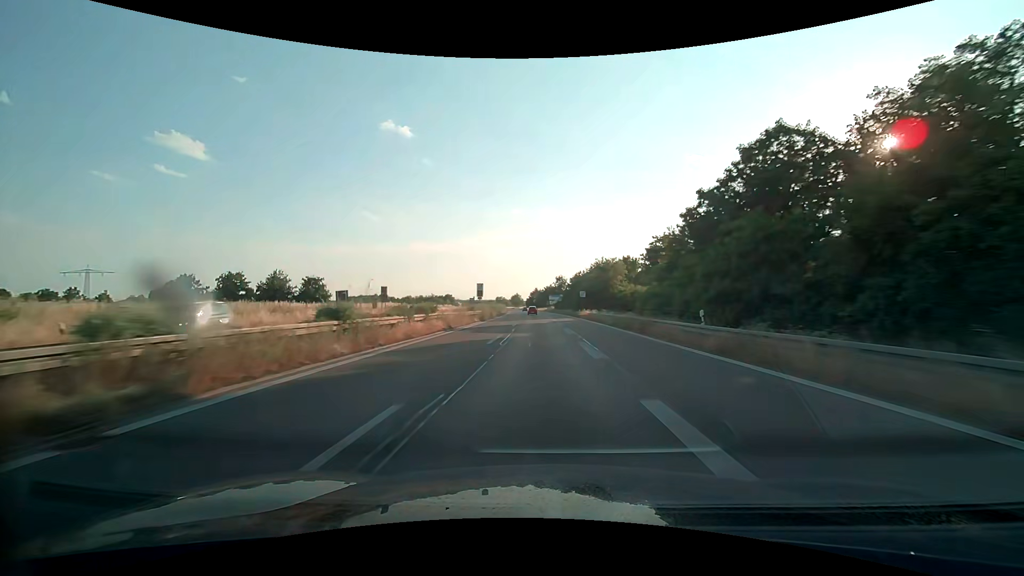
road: trunk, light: Day
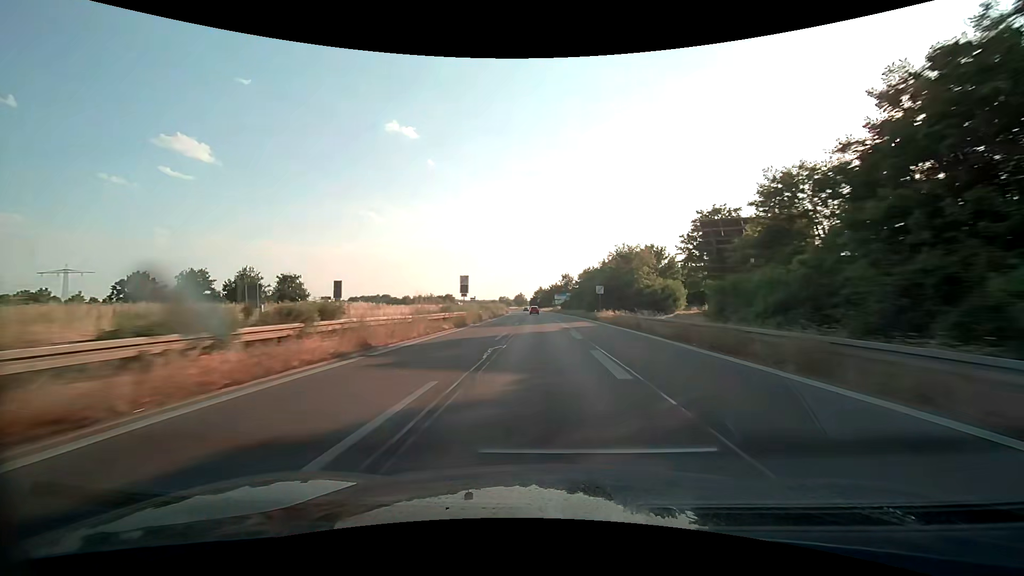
(-0.1, +15.8) m; -1°
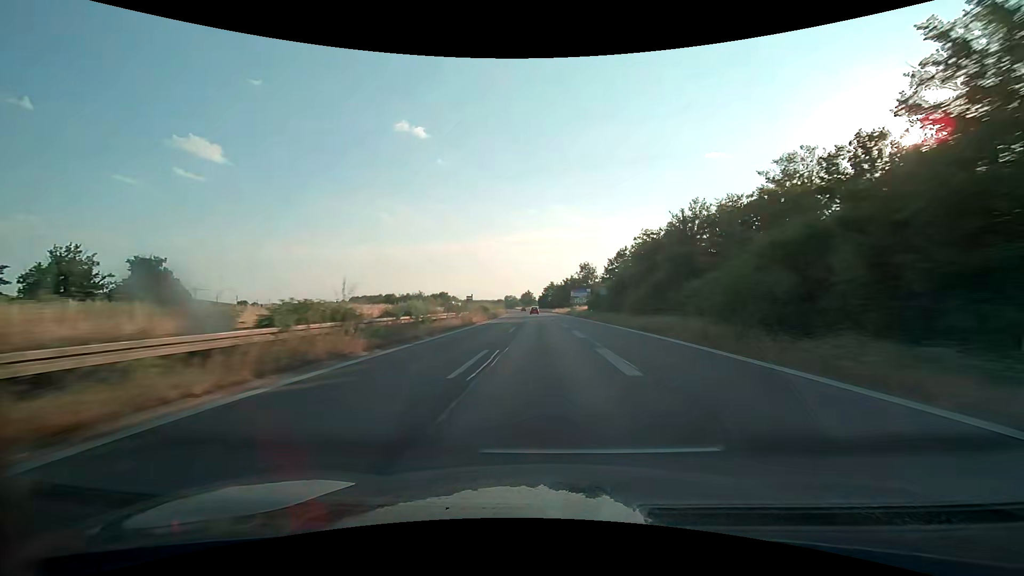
(-0.4, +47.5) m; -1°
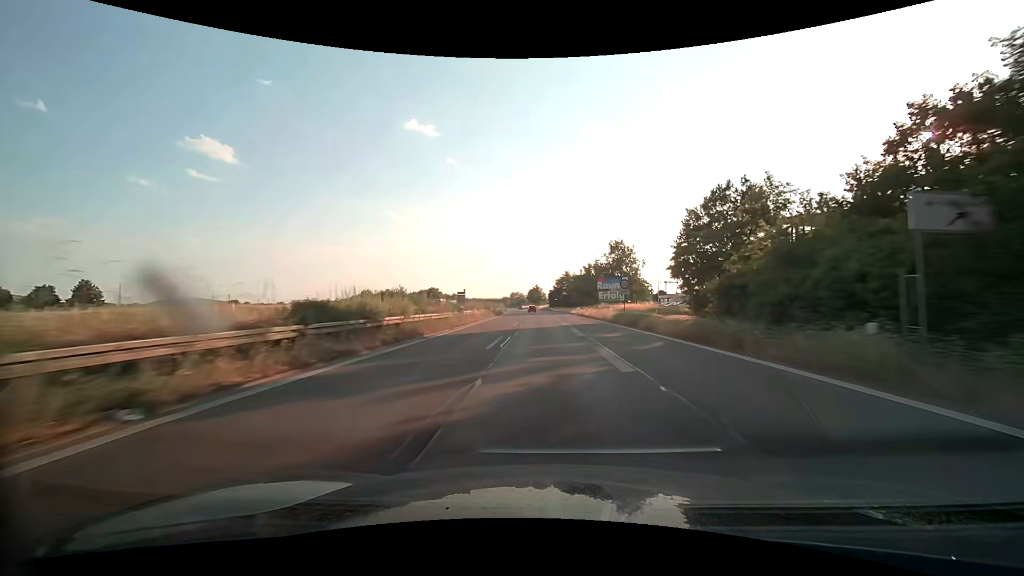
(-0.5, +47.5) m; -1°
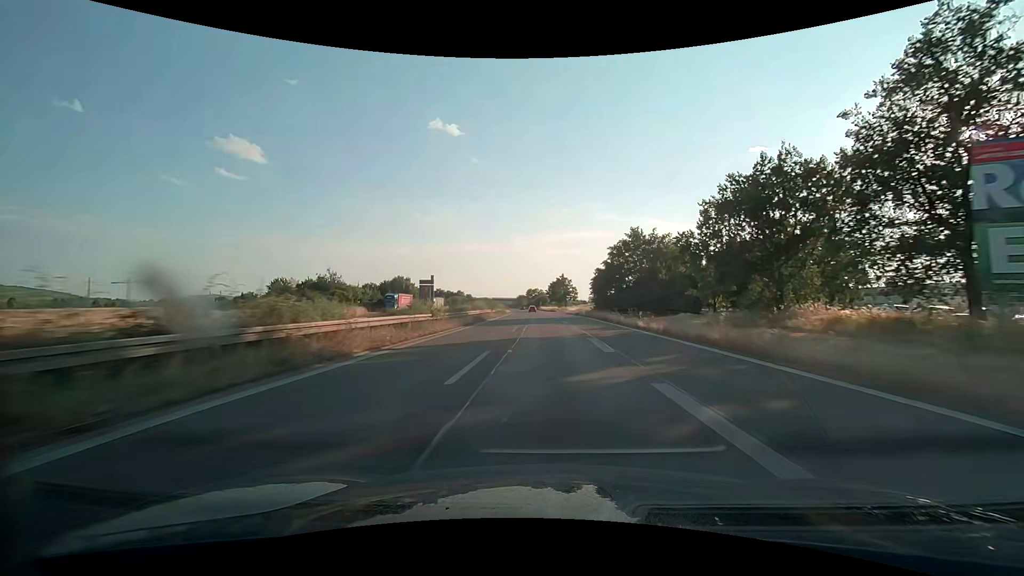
(-1.6, +79.1) m; -3°
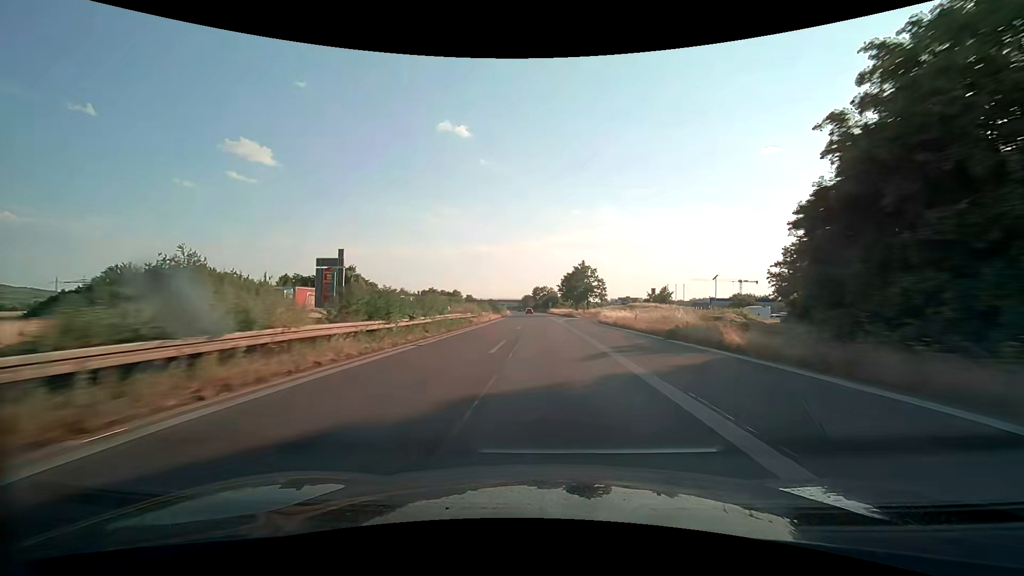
(-0.4, +47.5) m; -1°
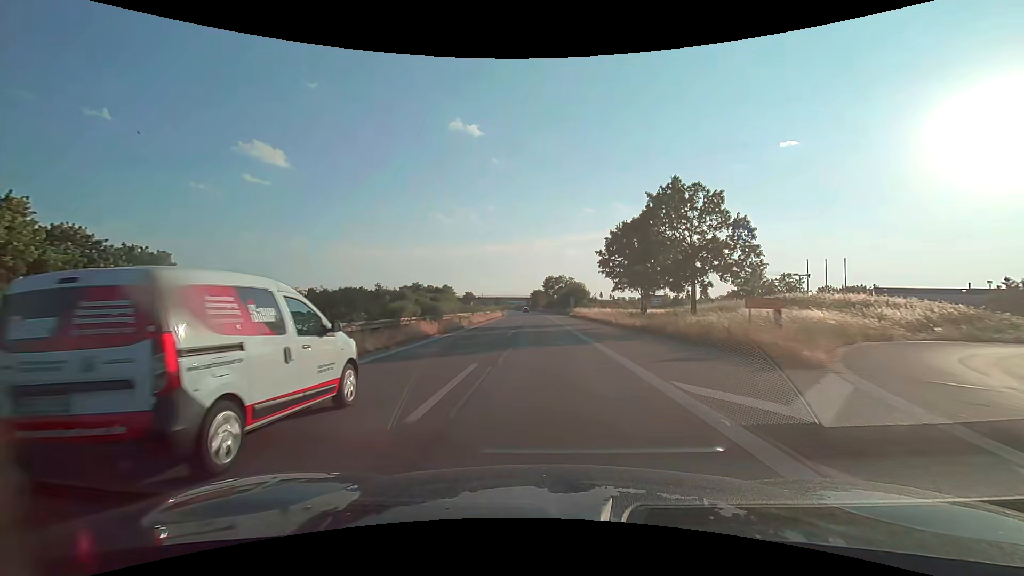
(-0.7, +63.2) m; -2°
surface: asphalt
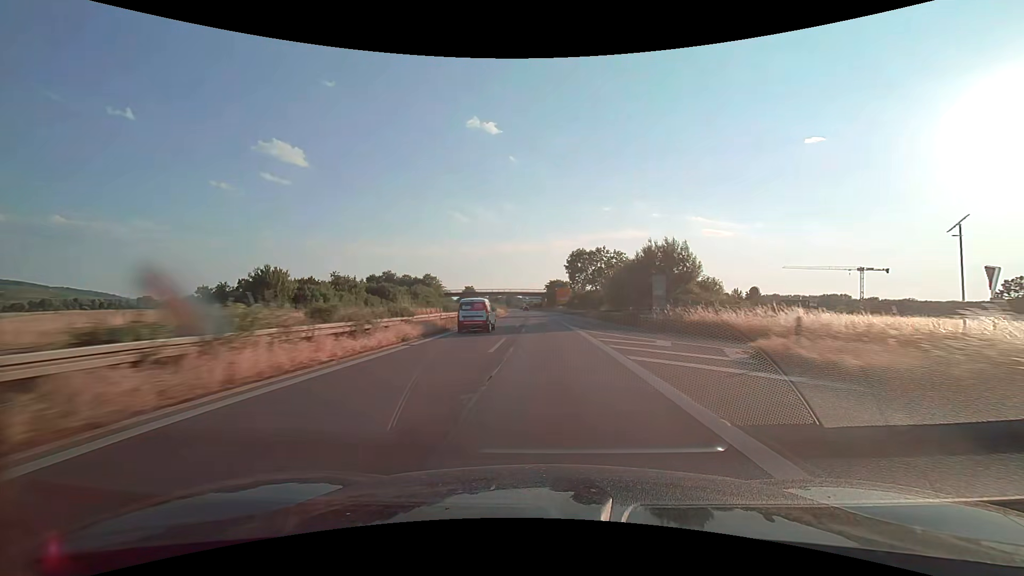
(-1.0, +63.2) m; -2°
